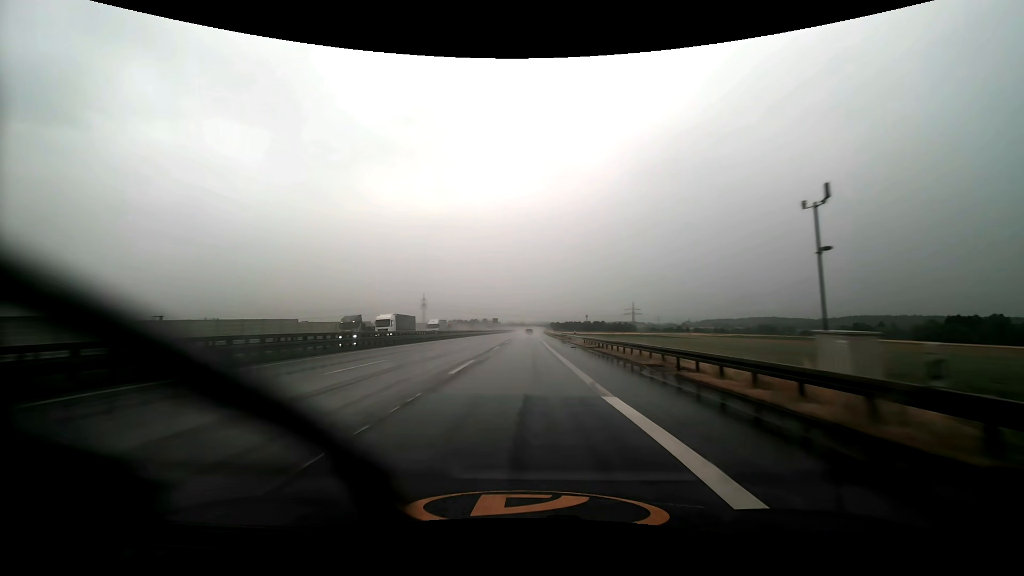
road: motorway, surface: asphalt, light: Day
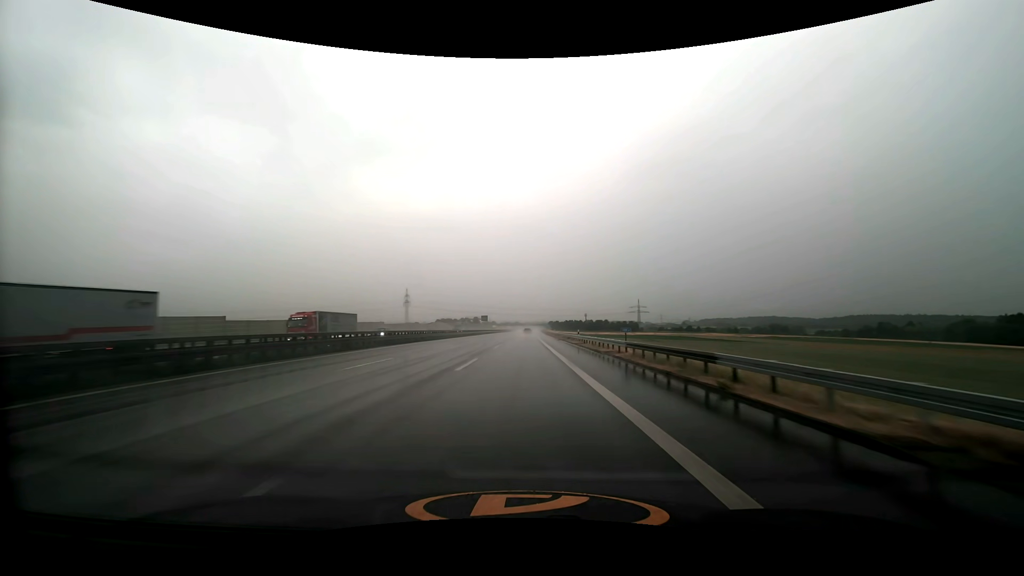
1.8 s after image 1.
(+0.2, +53.5) m; +1°
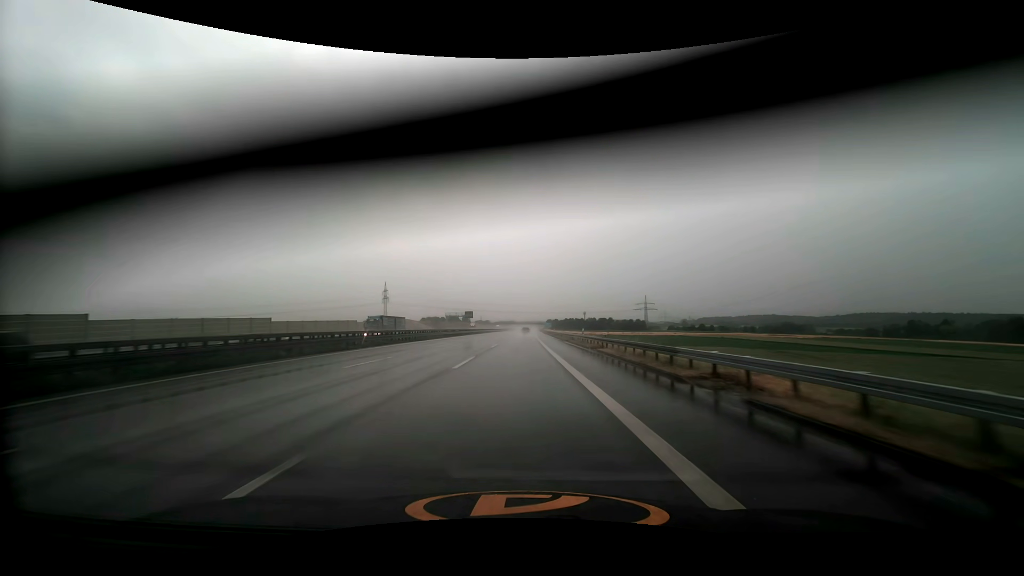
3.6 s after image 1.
(+0.2, +53.4) m; 0°
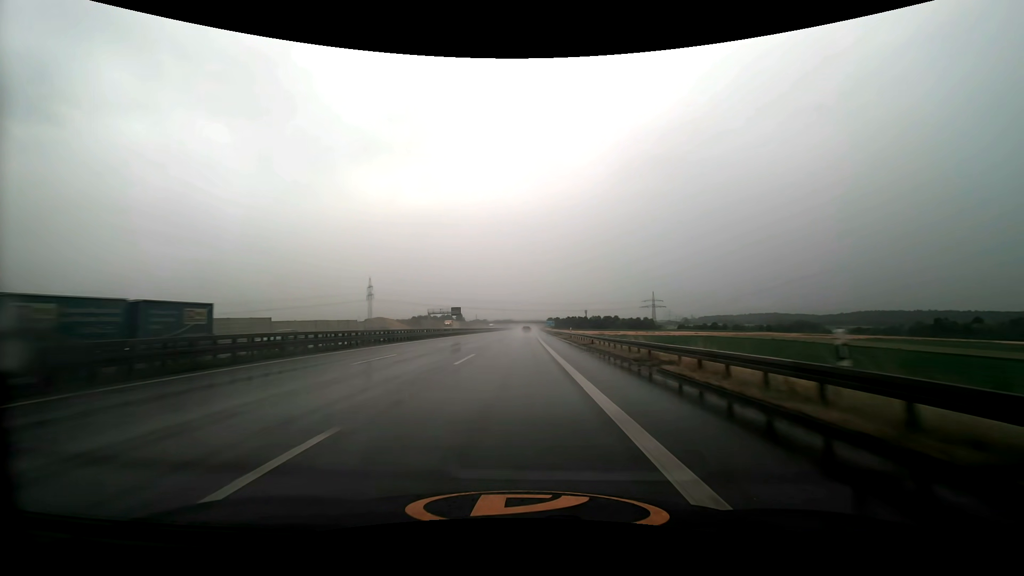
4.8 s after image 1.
(+0.1, +35.3) m; 0°
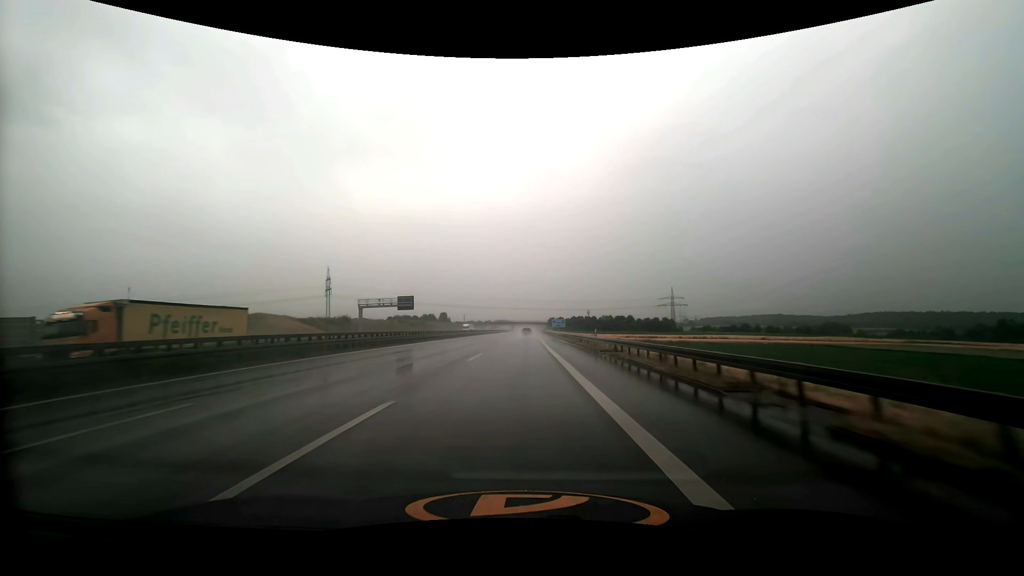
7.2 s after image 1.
(+0.2, +69.5) m; 0°
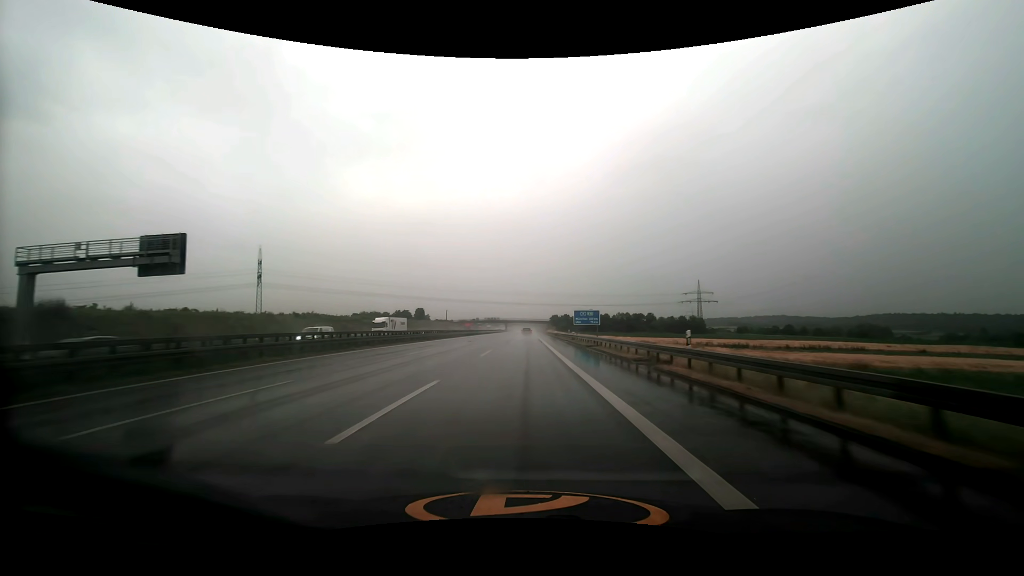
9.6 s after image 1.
(+0.3, +69.2) m; 0°
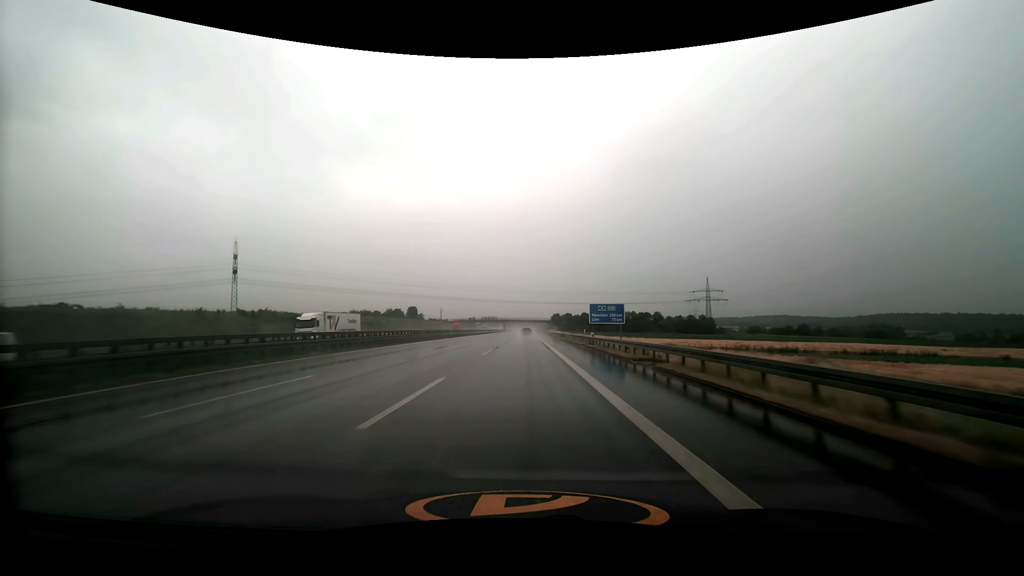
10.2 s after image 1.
(0.0, +17.3) m; 0°
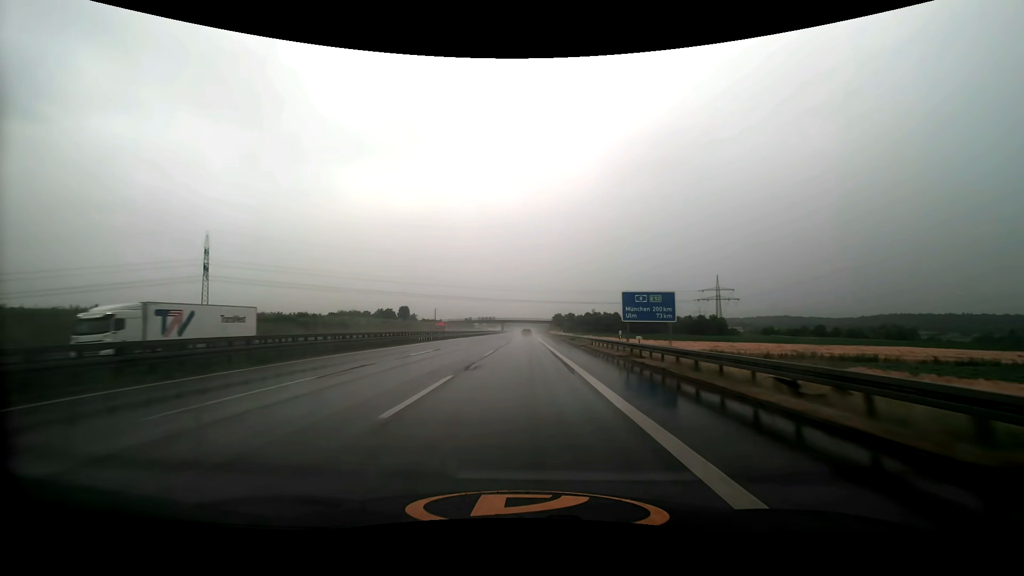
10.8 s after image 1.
(0.0, +17.4) m; 0°
(0, +10) (0, +20) (0, +30) (0, +40) (0, +50) (0, +60) (0, +70) (0, +80) (0, +90) (0, +100) m
